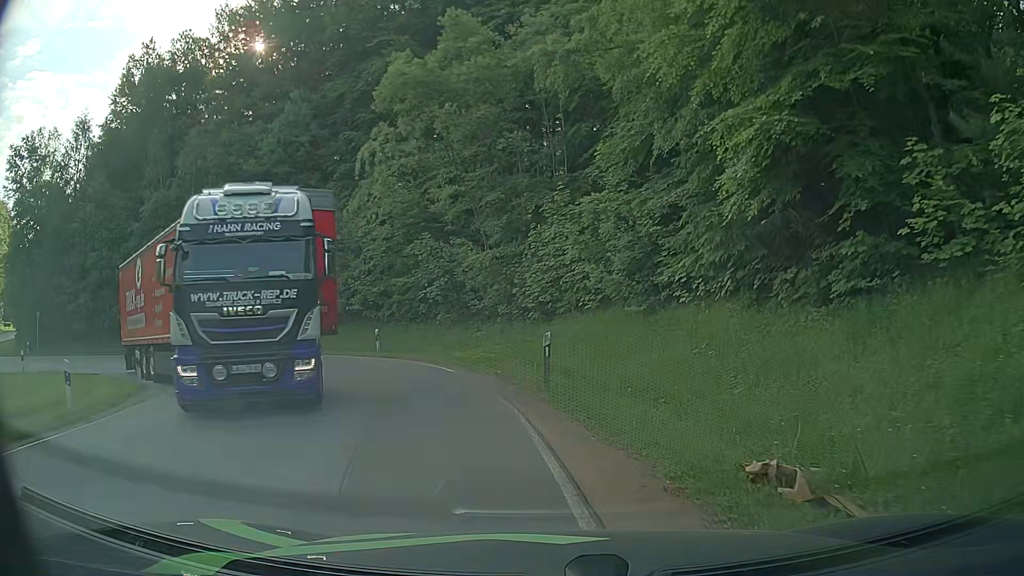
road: tertiary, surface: asphalt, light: Day
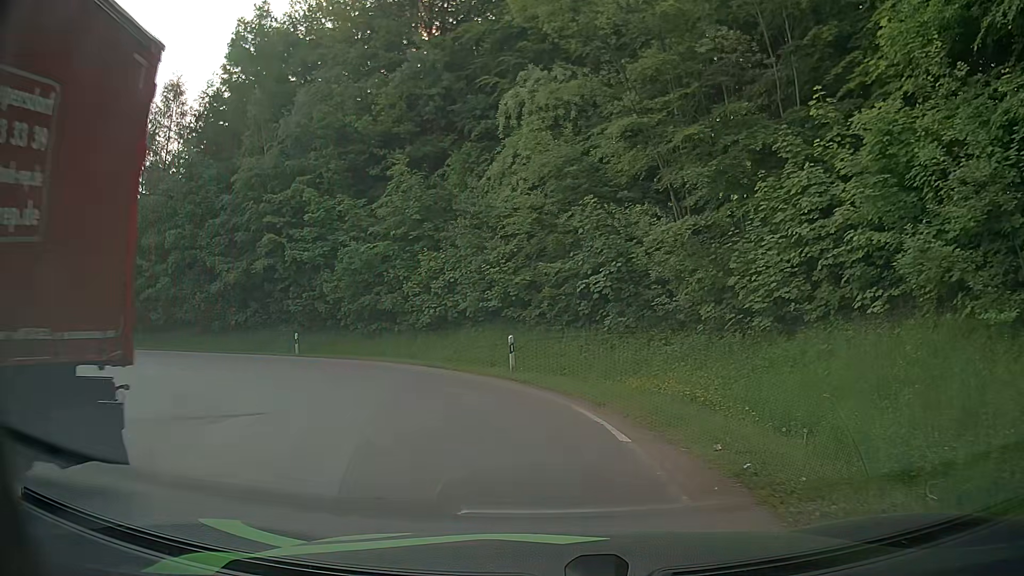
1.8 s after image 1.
(-1.0, +9.5) m; -15°
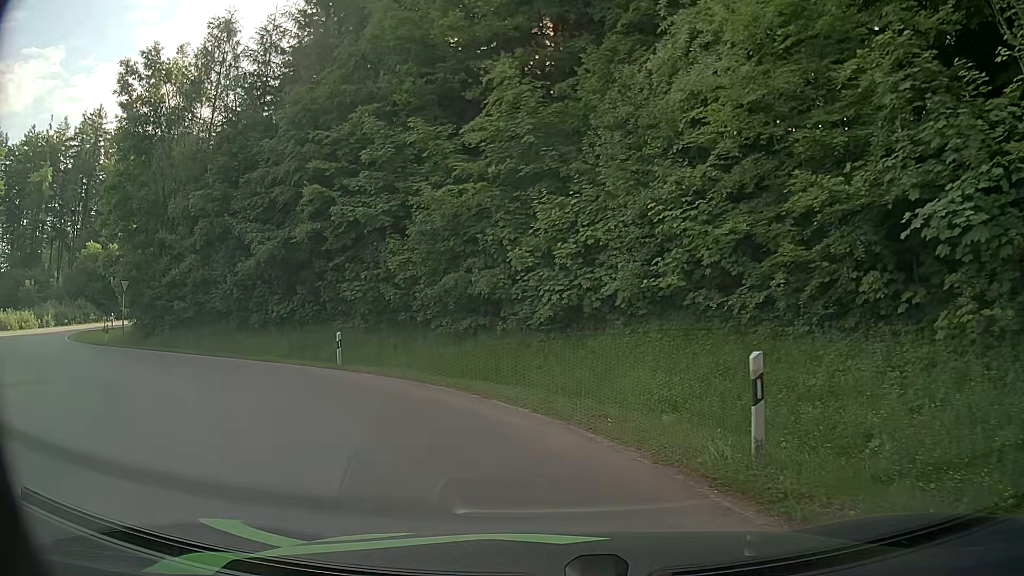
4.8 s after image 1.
(-1.3, +12.2) m; -13°
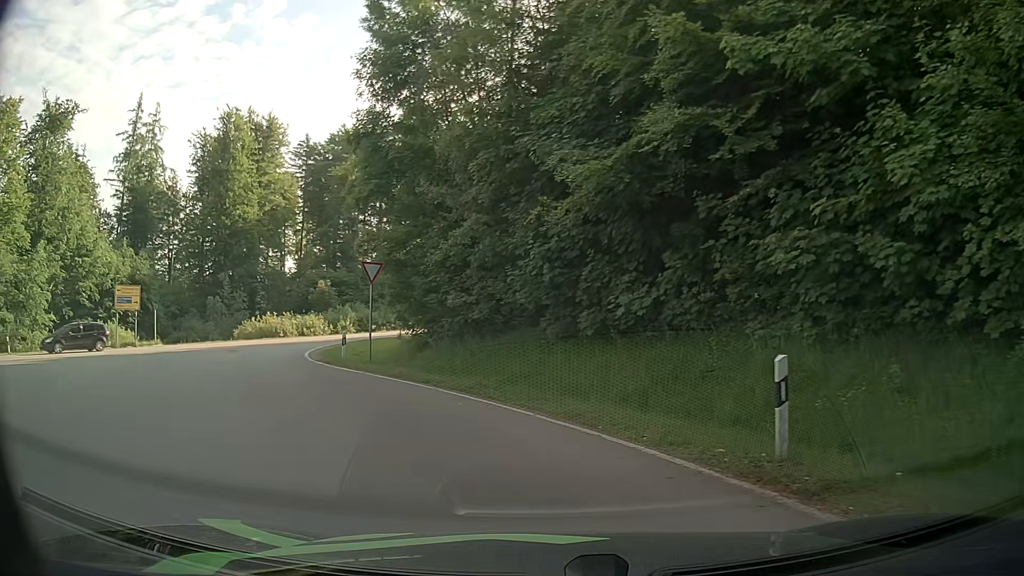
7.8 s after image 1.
(-3.5, +13.3) m; -29°
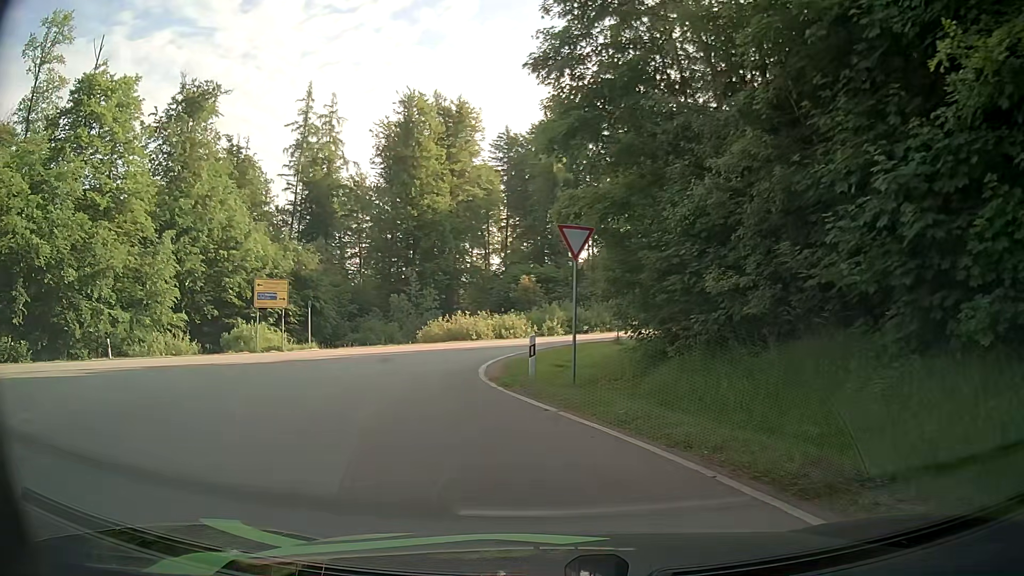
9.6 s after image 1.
(-1.7, +7.9) m; -21°
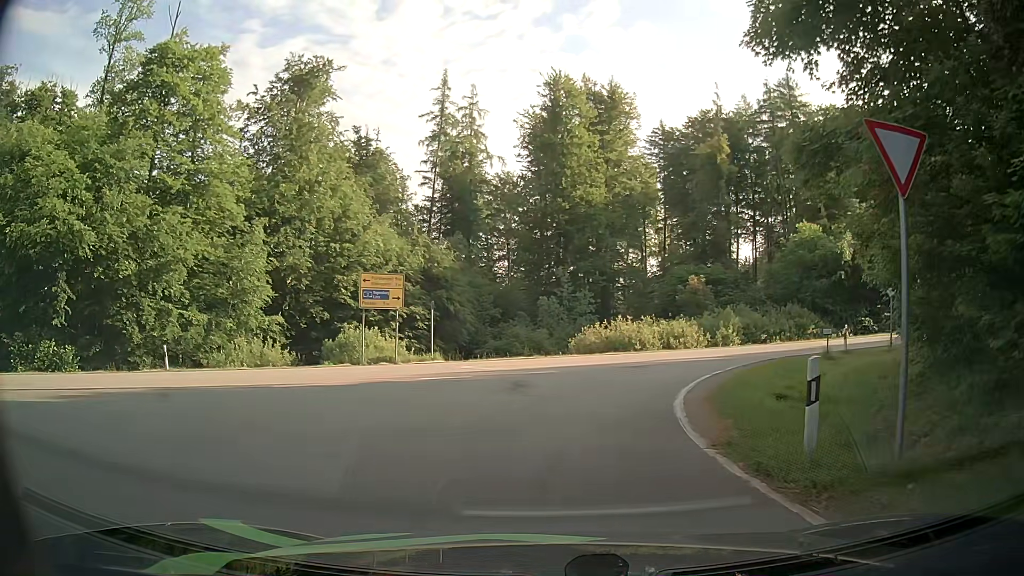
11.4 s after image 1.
(-1.0, +7.6) m; -13°
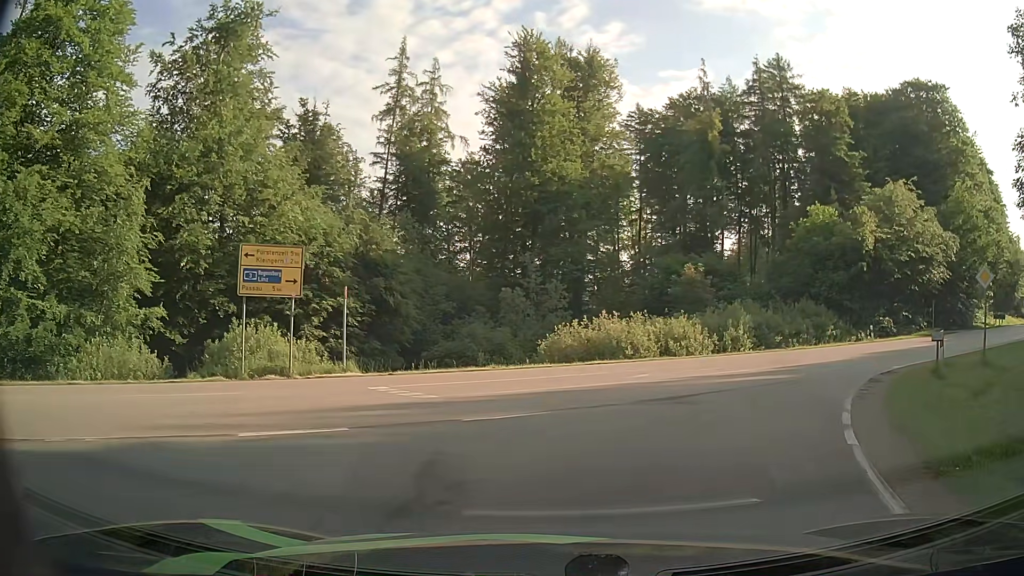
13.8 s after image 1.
(-0.1, +9.3) m; +2°
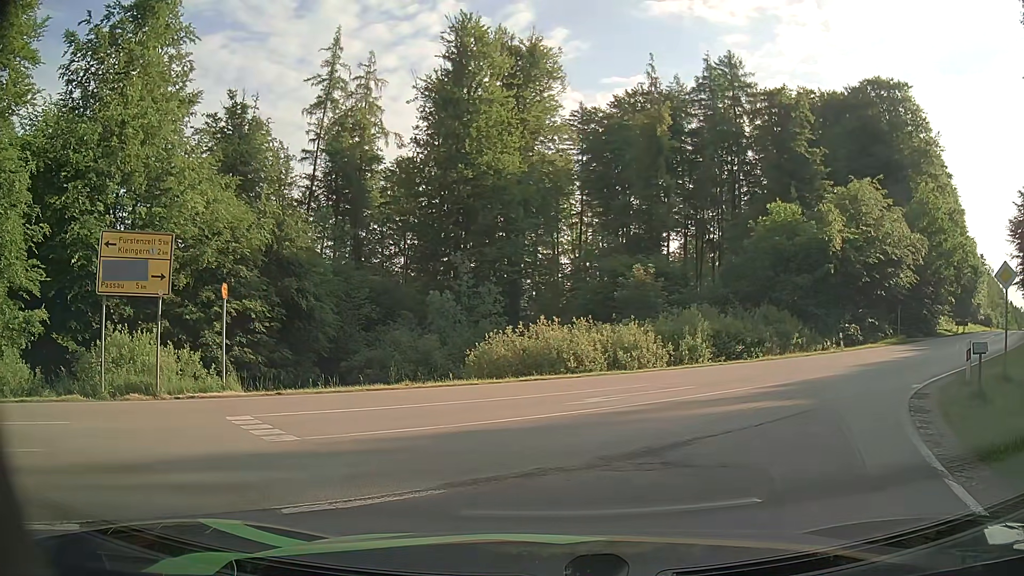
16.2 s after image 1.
(+0.2, +4.1) m; +3°
(+2, +10) (+8, +18) (+15, +24) (+23, +31) (+31, +37) (+38, +44) (+45, +51) (+52, +58) (+59, +65) (+67, +72) m
